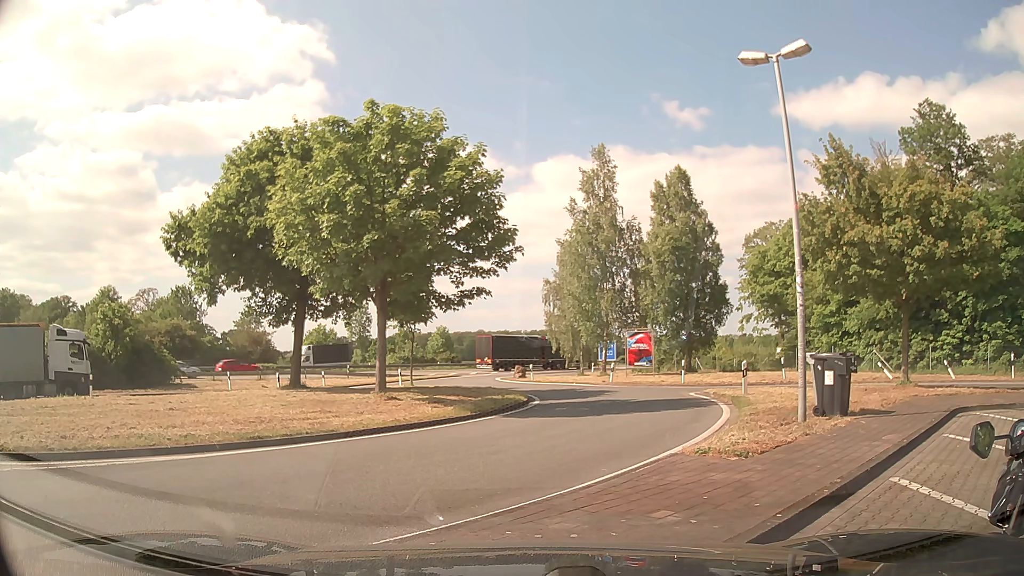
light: Day
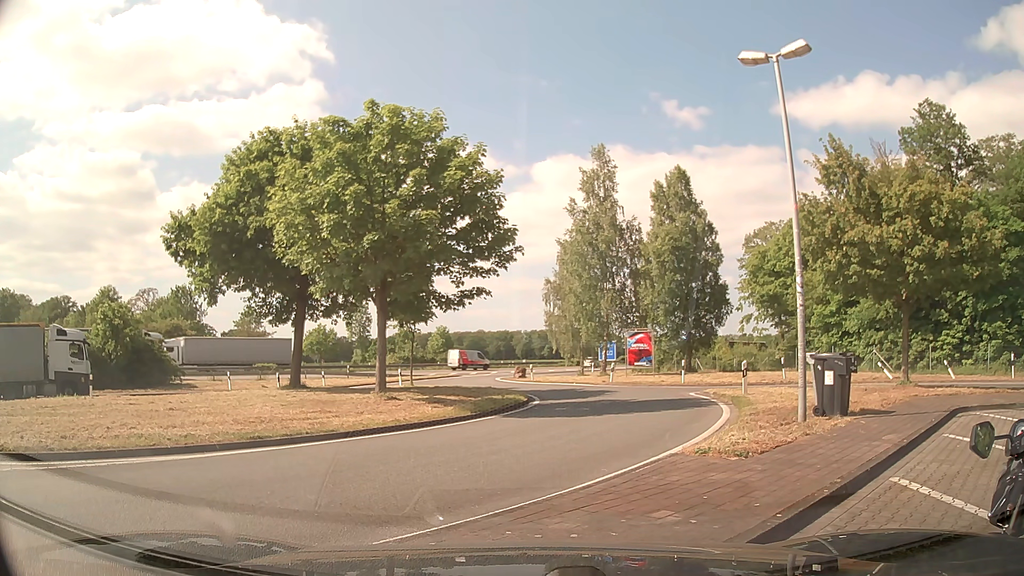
(0.0, 0.0) m; 0°
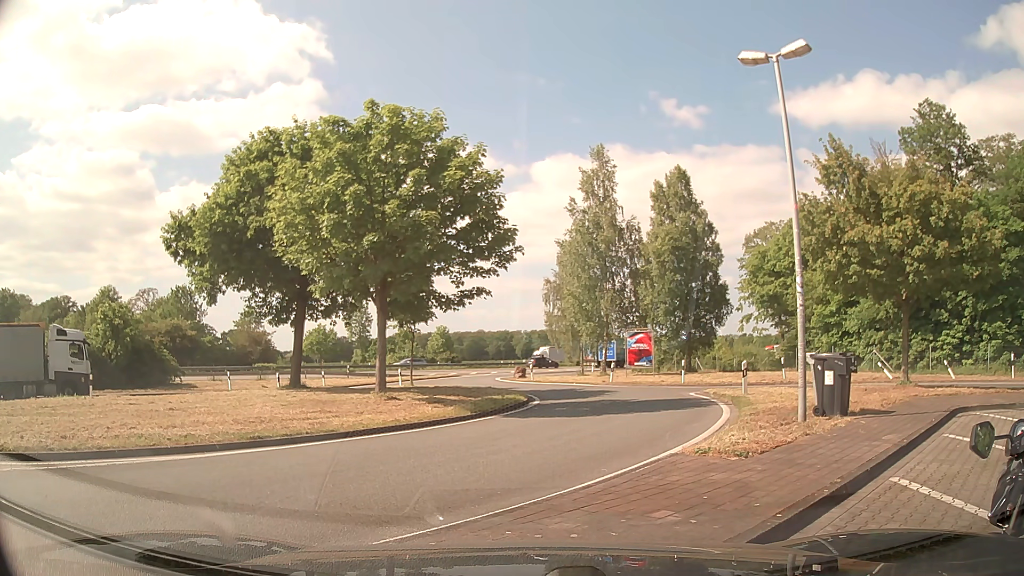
(0.0, 0.0) m; 0°
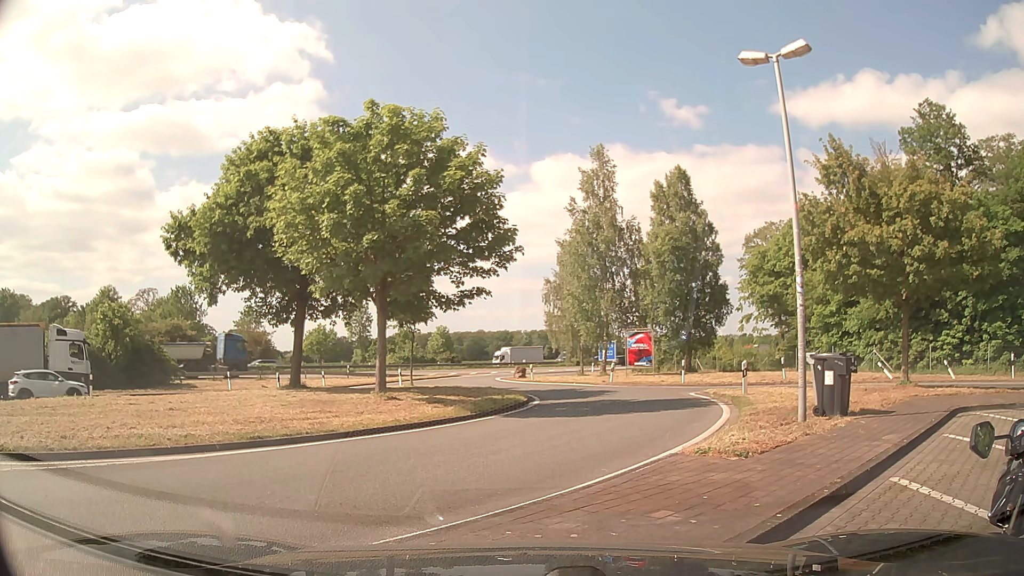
(0.0, 0.0) m; 0°
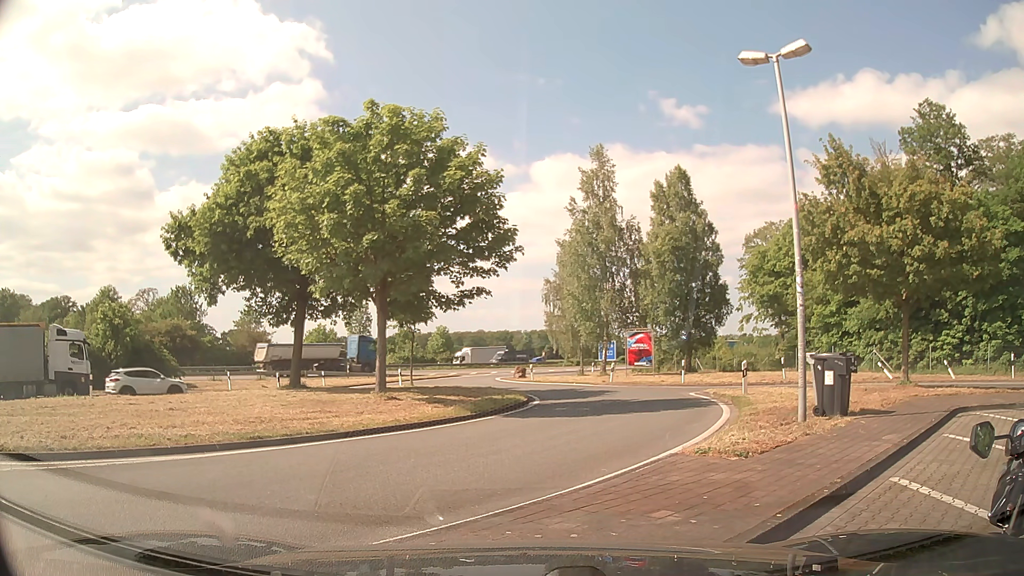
(0.0, 0.0) m; 0°
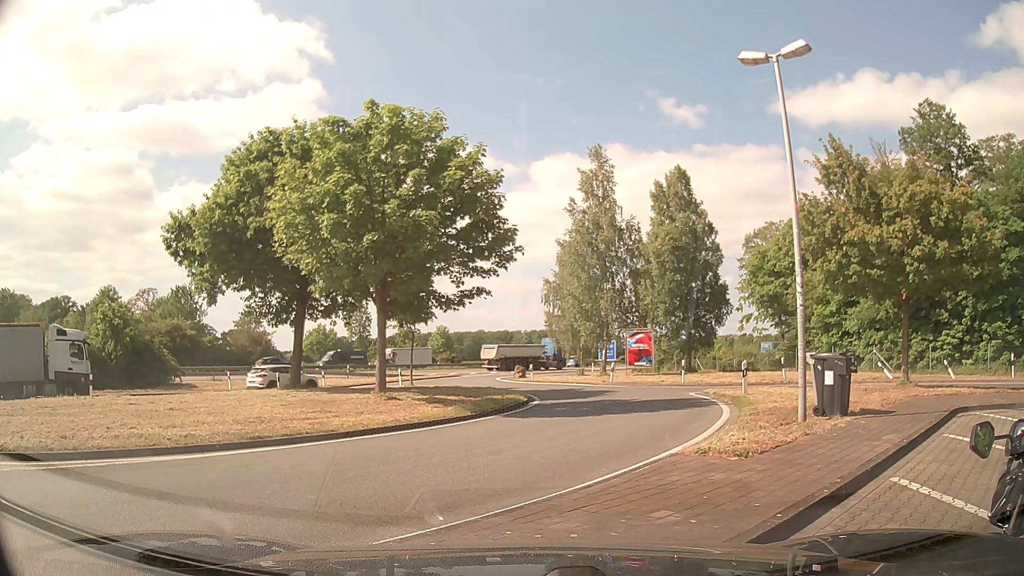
(0.0, 0.0) m; 0°
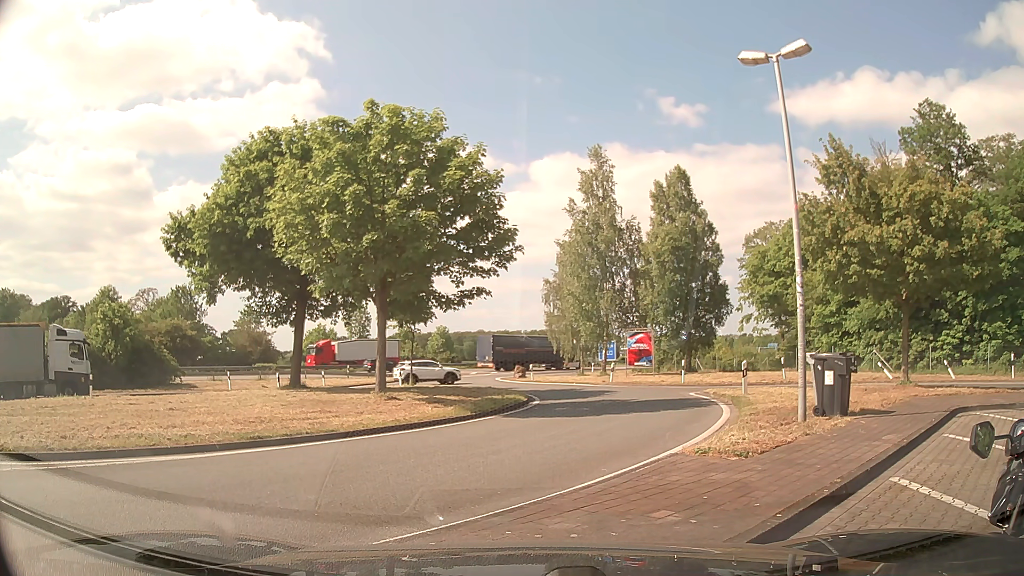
(0.0, 0.0) m; 0°
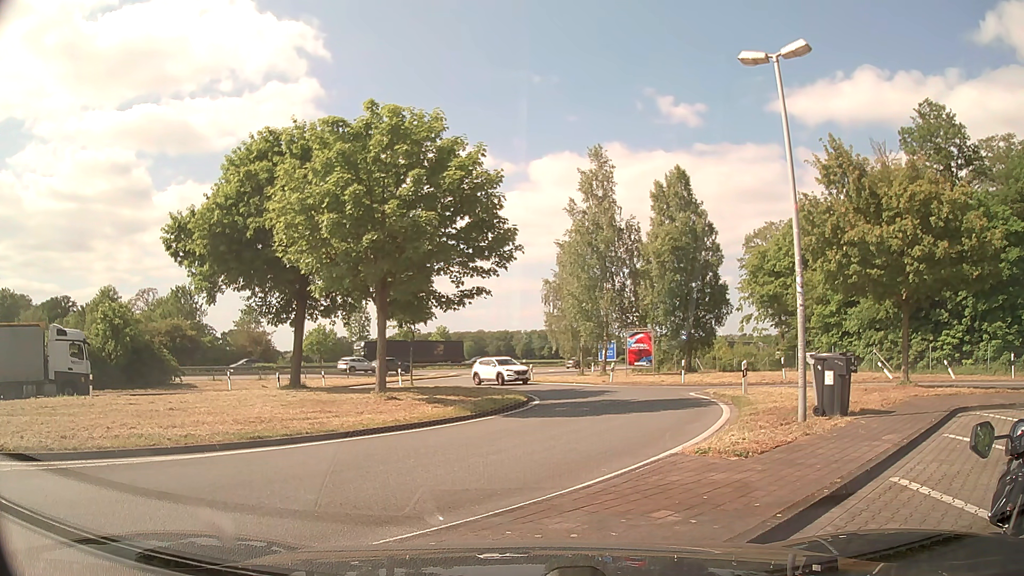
(0.0, 0.0) m; 0°
